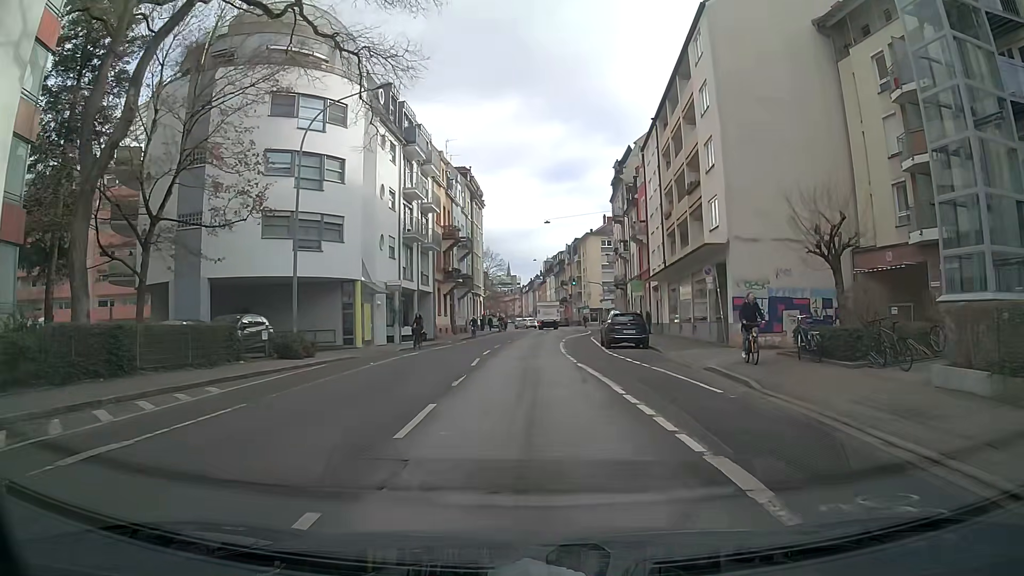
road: residential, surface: asphalt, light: Day
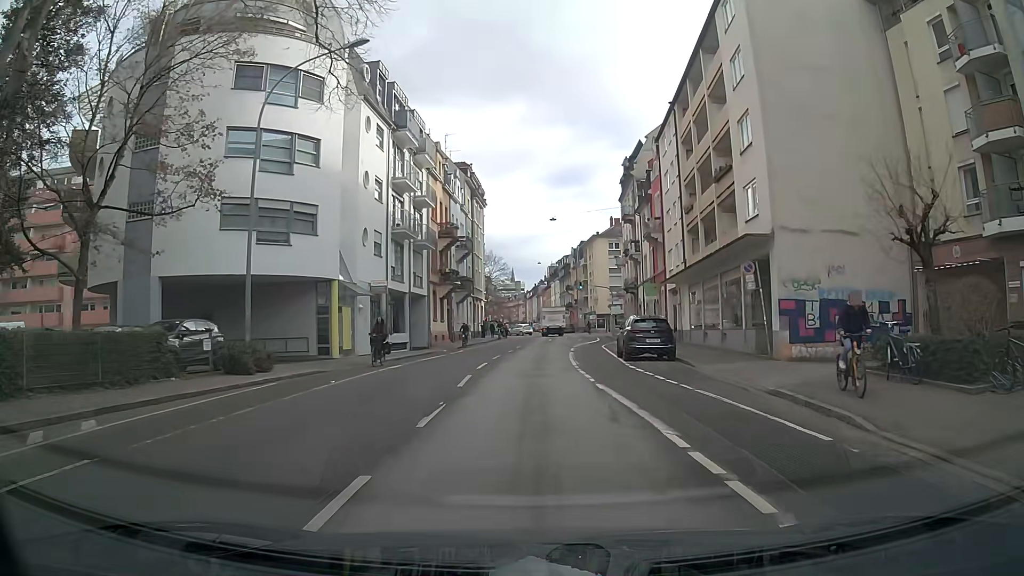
(0.0, +4.6) m; 0°
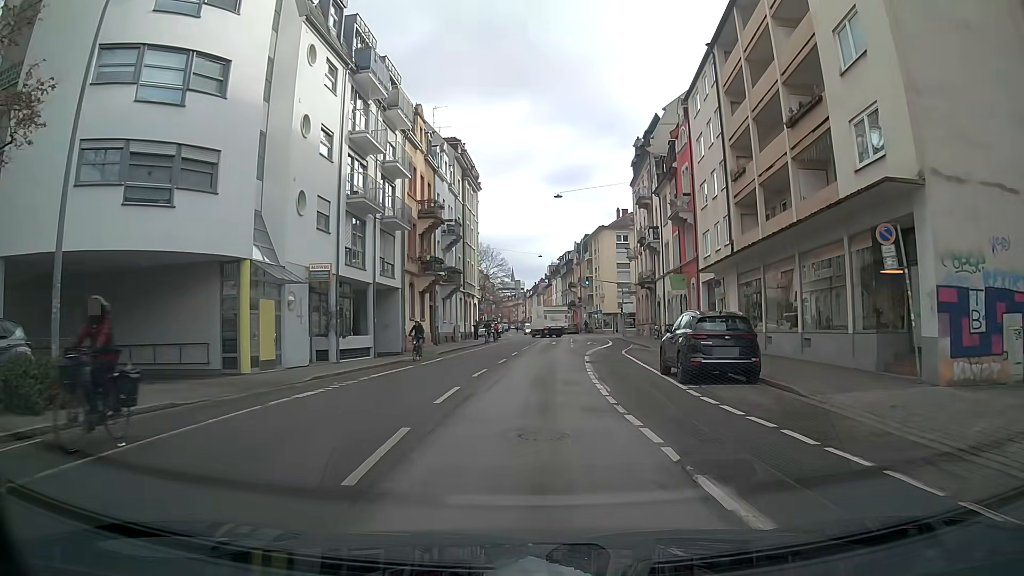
(0.0, +9.2) m; -1°
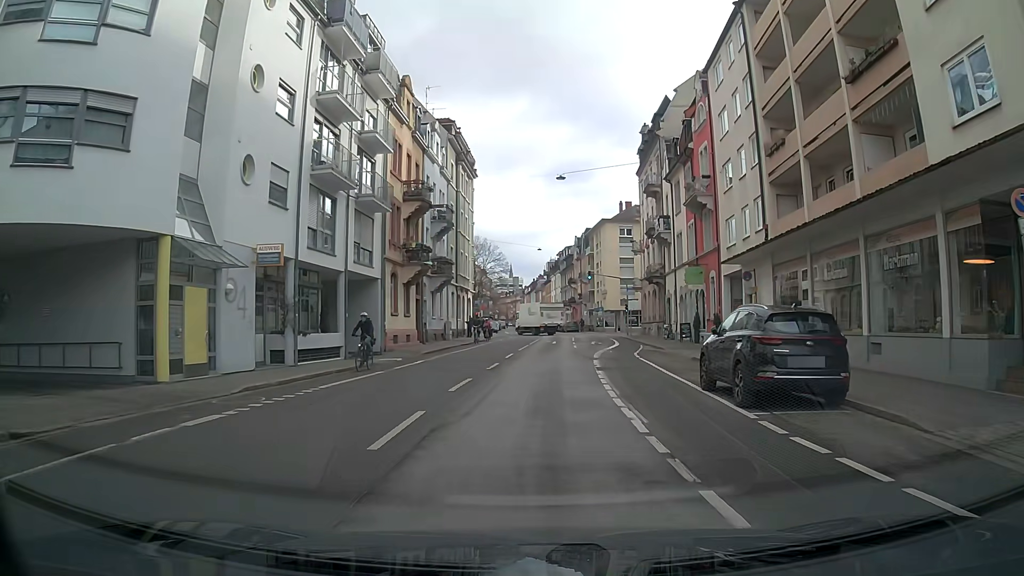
(0.0, +4.6) m; +1°
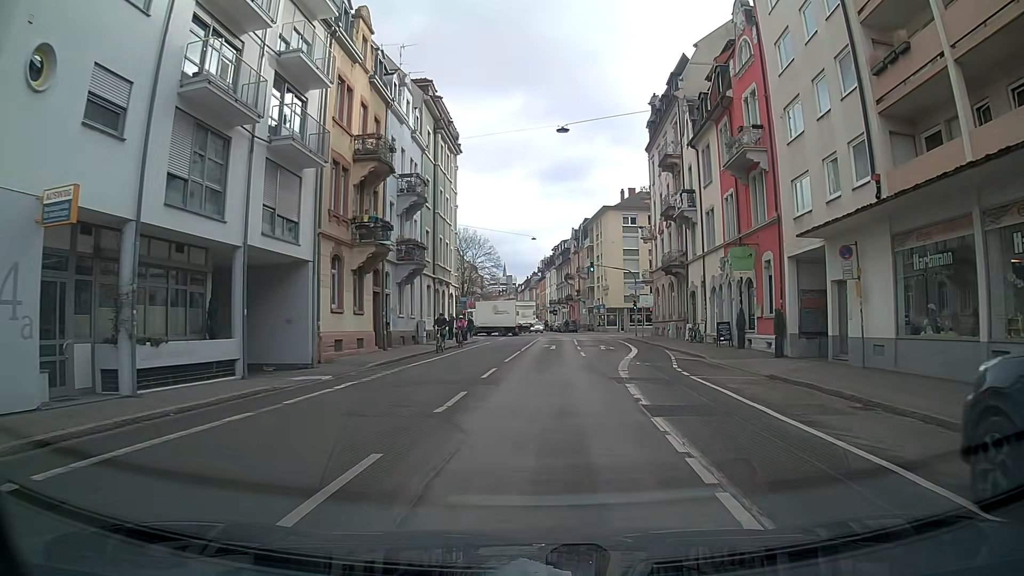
(0.0, +9.3) m; 0°
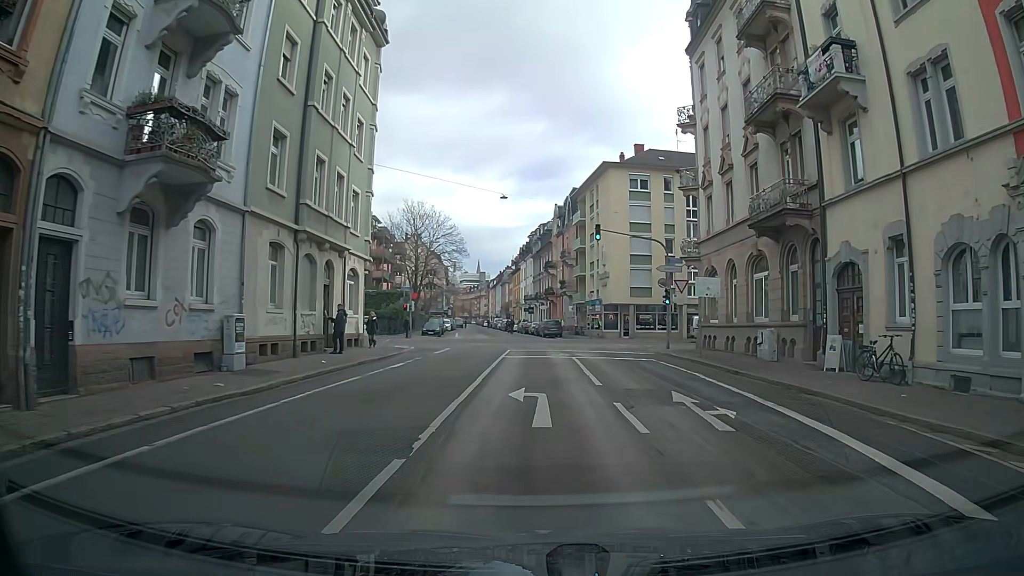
(+0.8, +23.0) m; +3°
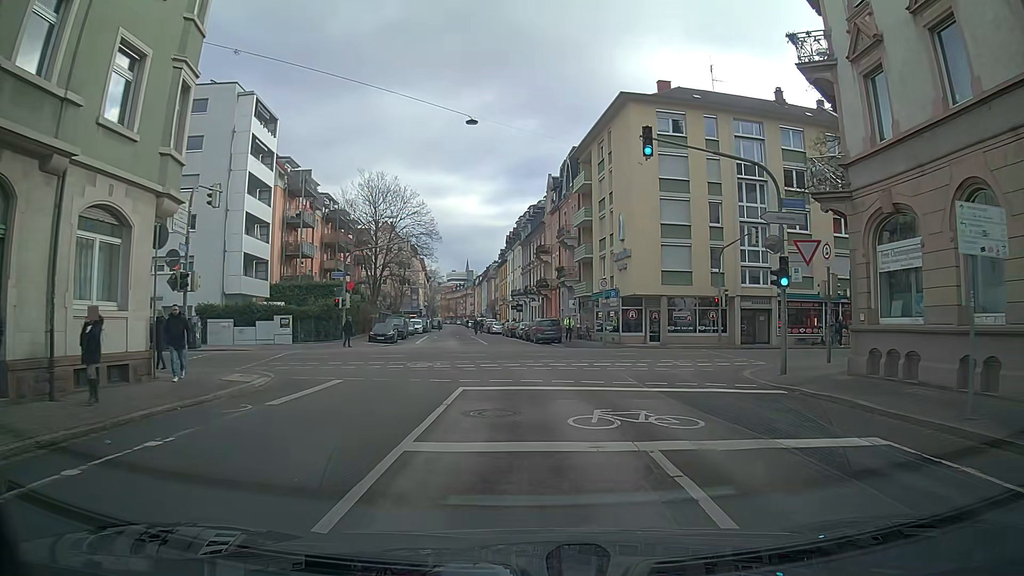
(-0.1, +17.9) m; -2°
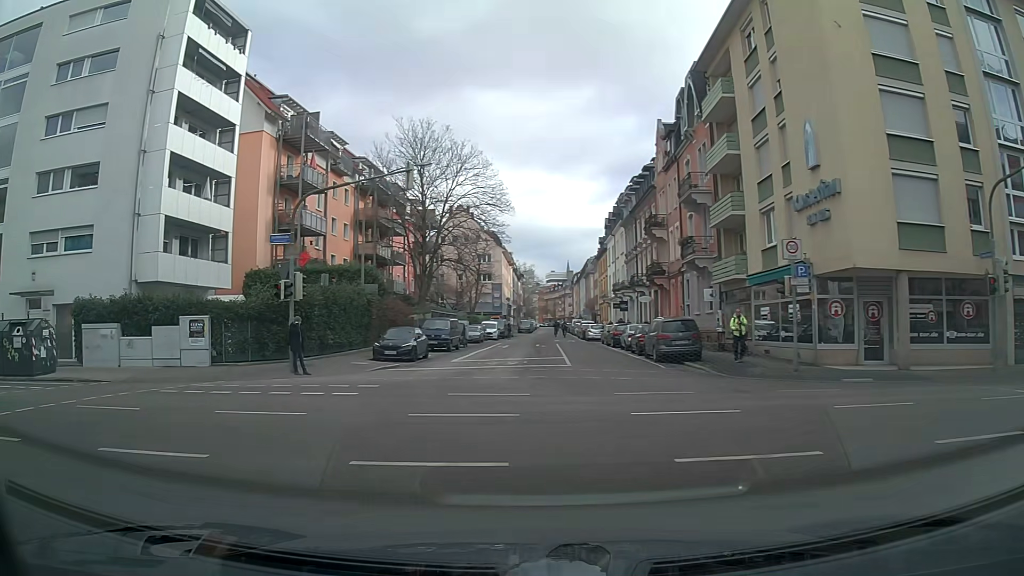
(+0.4, +19.6) m; -7°
